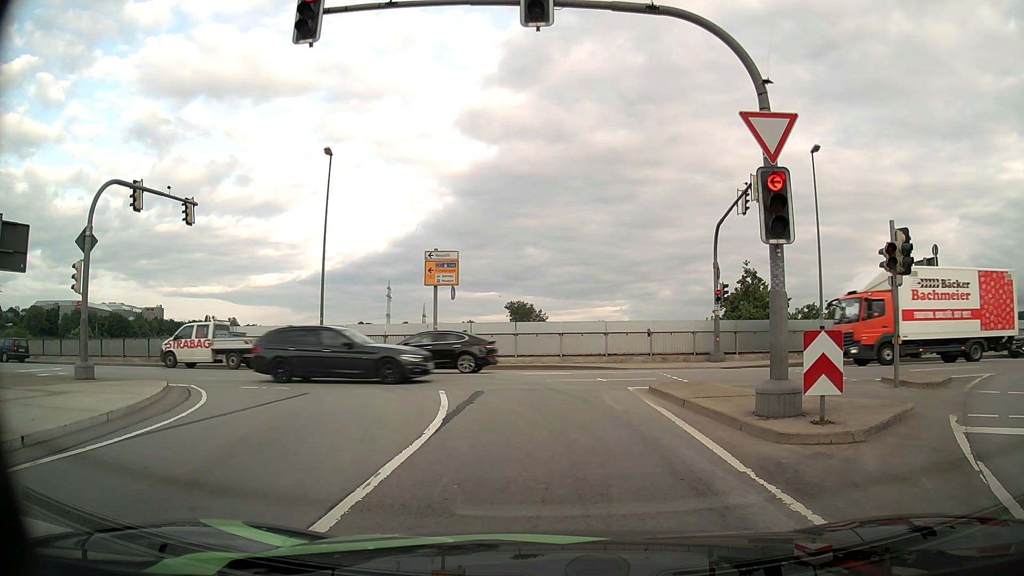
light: Day
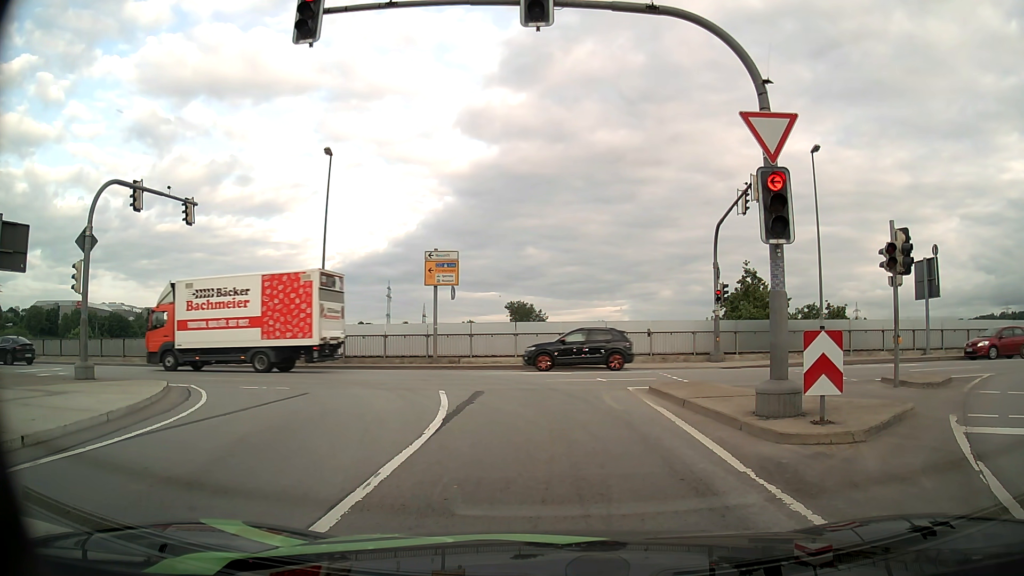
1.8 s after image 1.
(0.0, 0.0) m; 0°
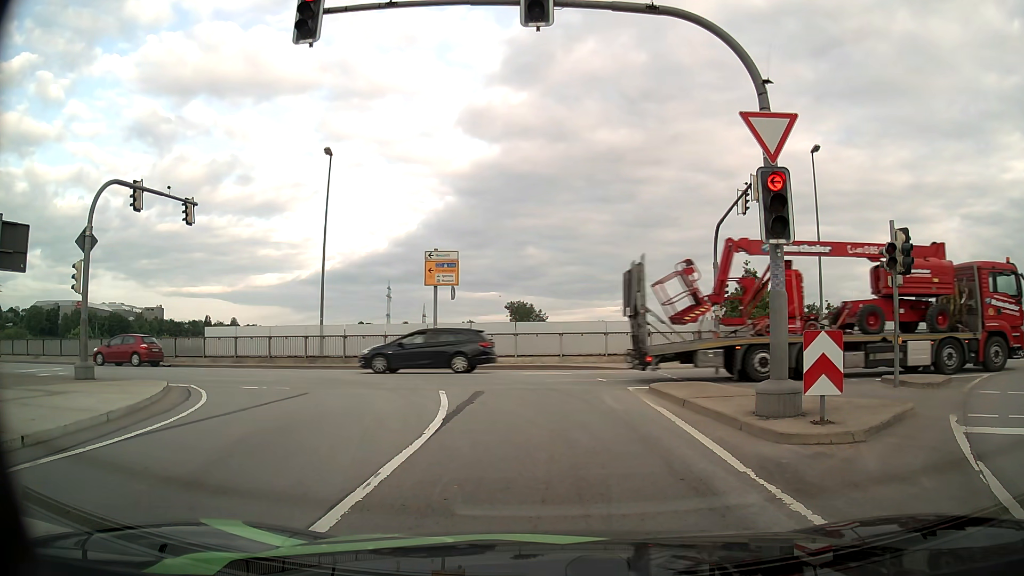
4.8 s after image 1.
(0.0, 0.0) m; 0°
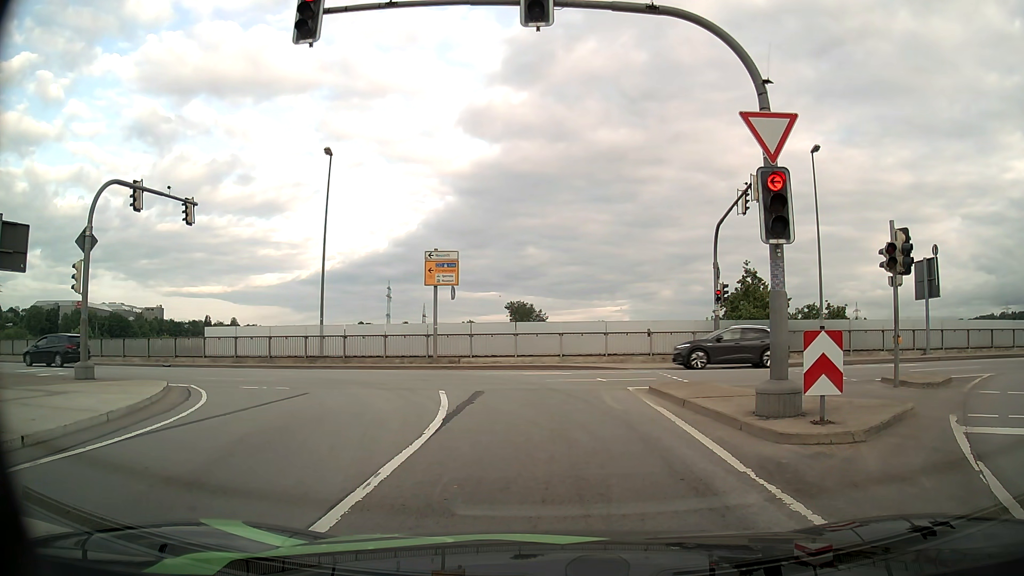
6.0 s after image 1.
(0.0, 0.0) m; 0°
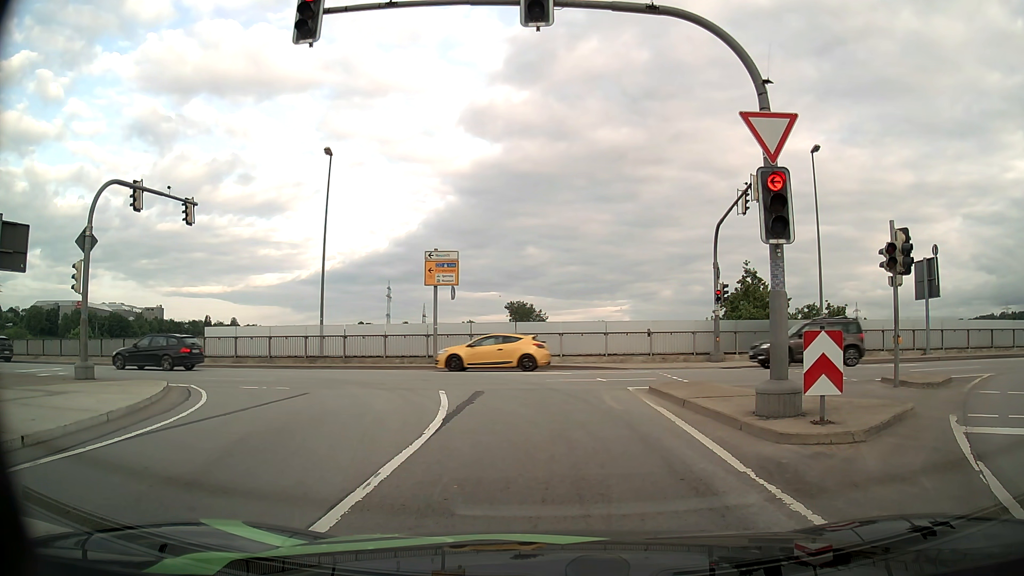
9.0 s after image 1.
(0.0, 0.0) m; 0°
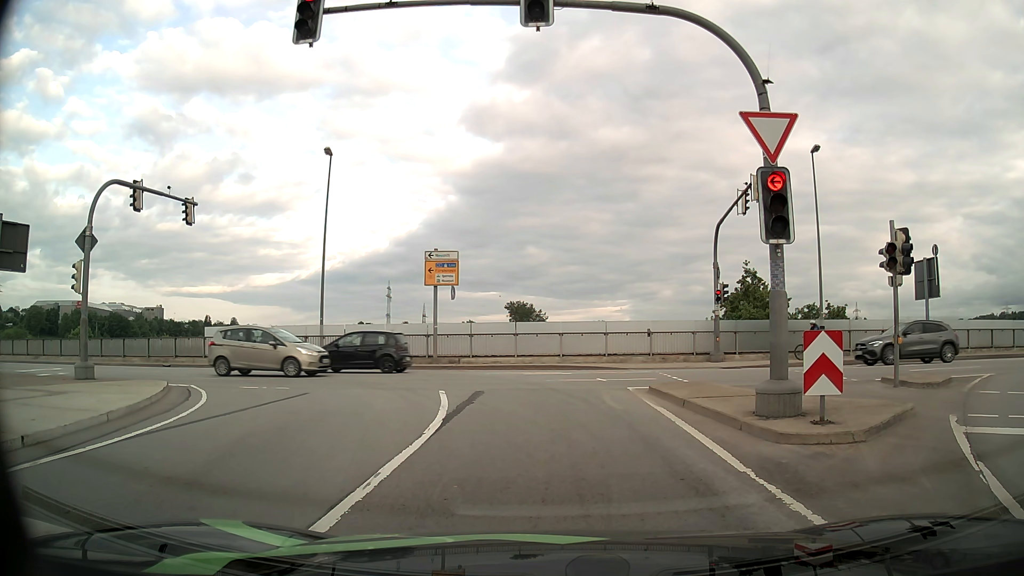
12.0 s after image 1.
(0.0, 0.0) m; 0°
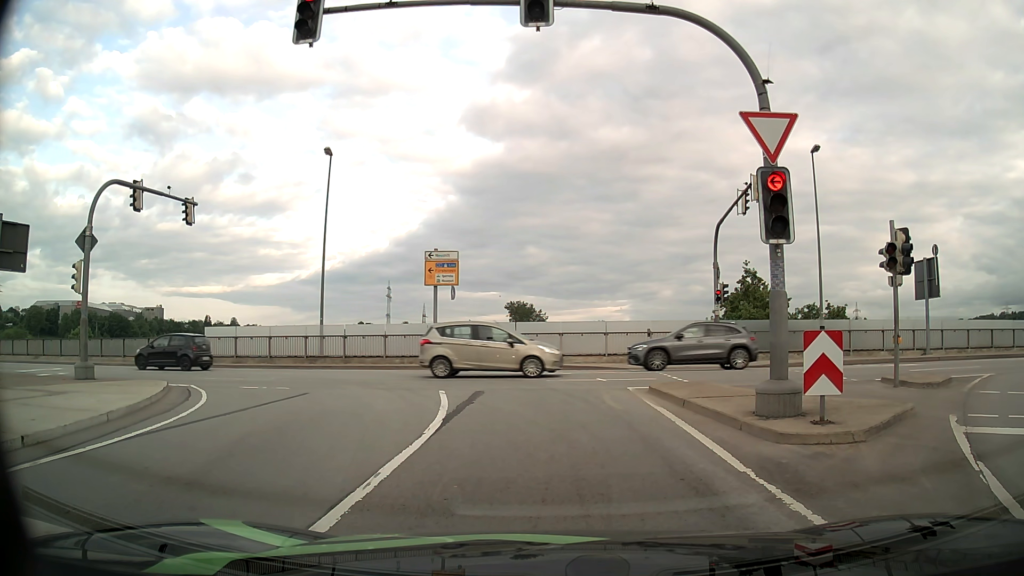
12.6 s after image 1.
(0.0, 0.0) m; 0°
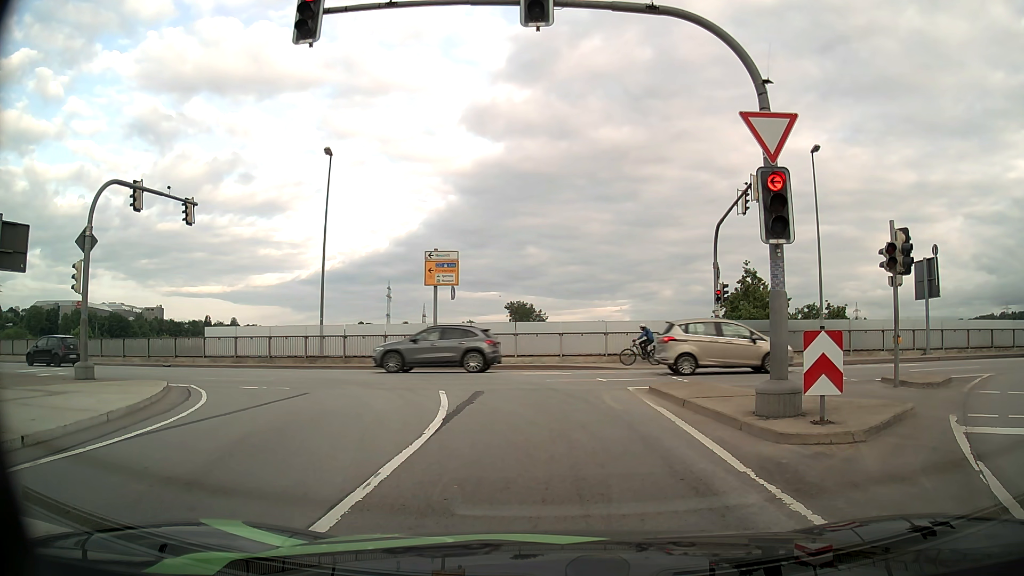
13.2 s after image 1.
(0.0, 0.0) m; 0°
